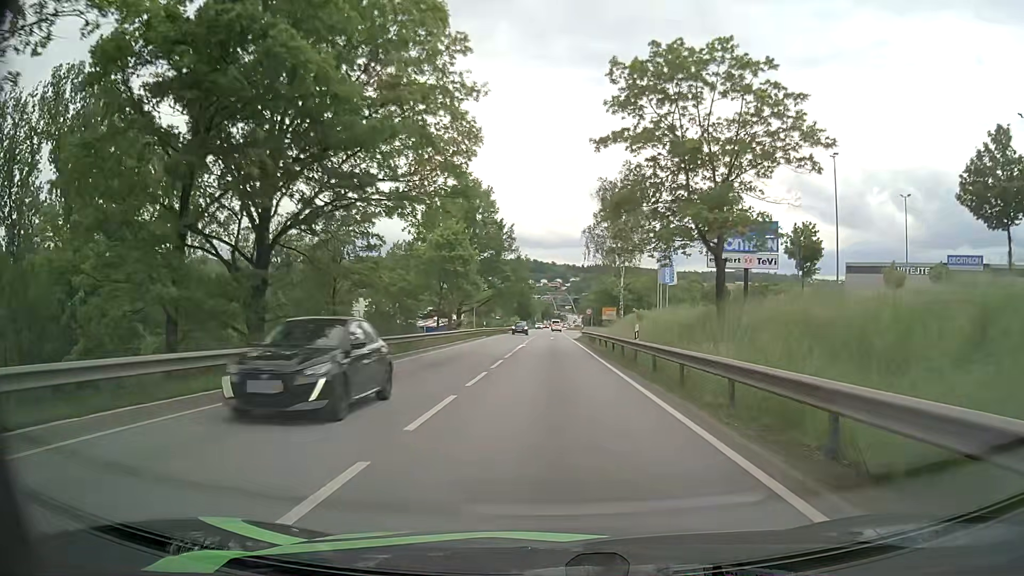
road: primary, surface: asphalt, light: Day
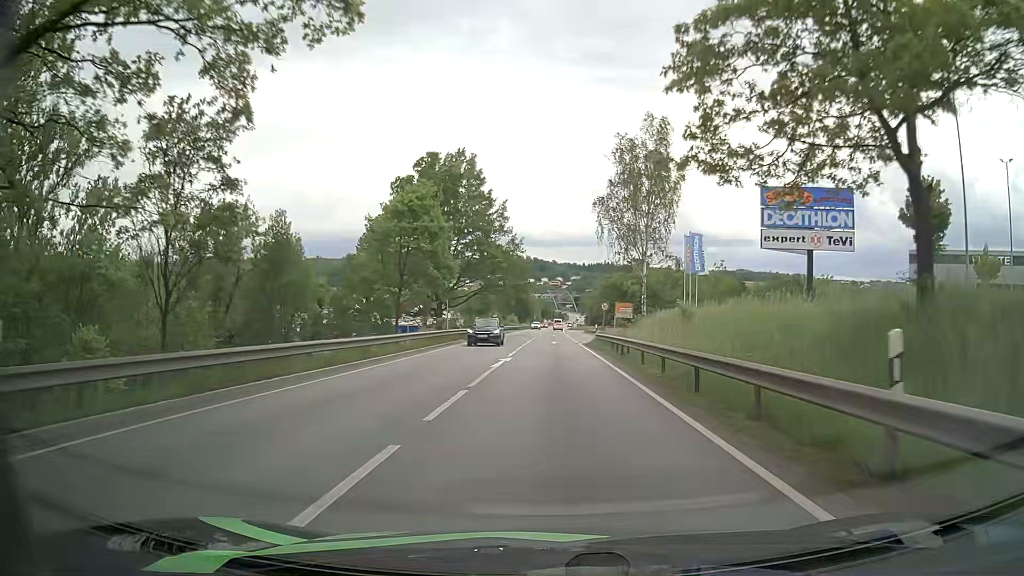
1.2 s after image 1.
(+0.1, +17.1) m; 0°
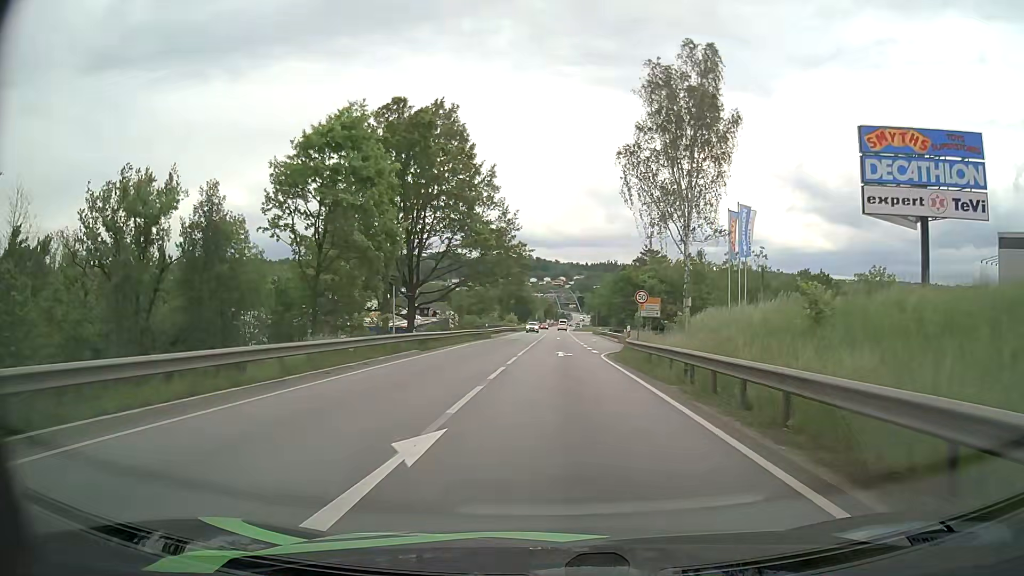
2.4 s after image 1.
(0.0, +16.8) m; -1°
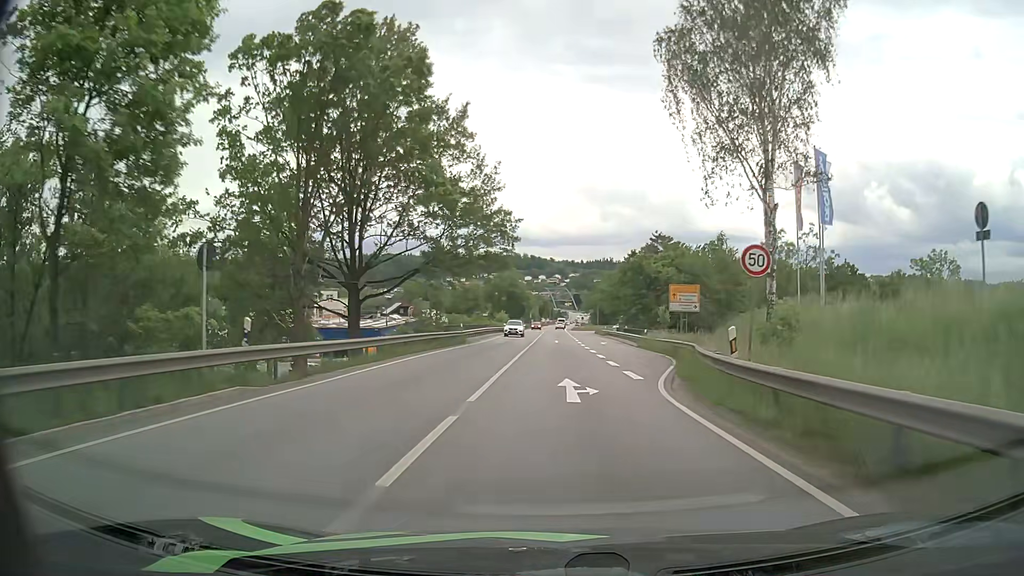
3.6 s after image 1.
(+0.1, +16.6) m; +1°
(0, +10) (0, +20) (0, +30) (0, +40) (+1, +50) (+1, +60) (+1, +70) (+1, +80) (+1, +90) (+1, +100) m
